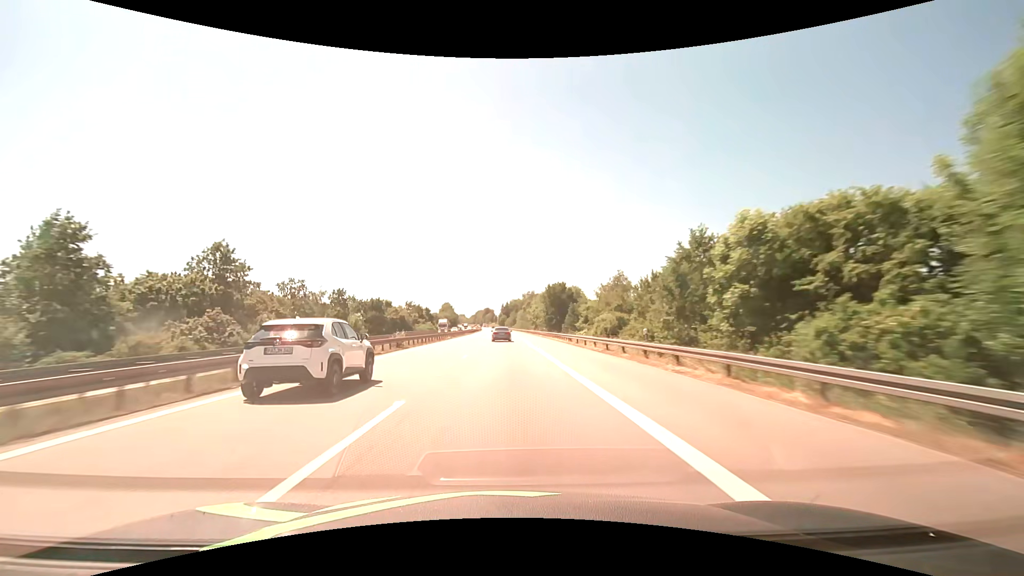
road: motorway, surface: asphalt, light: Day
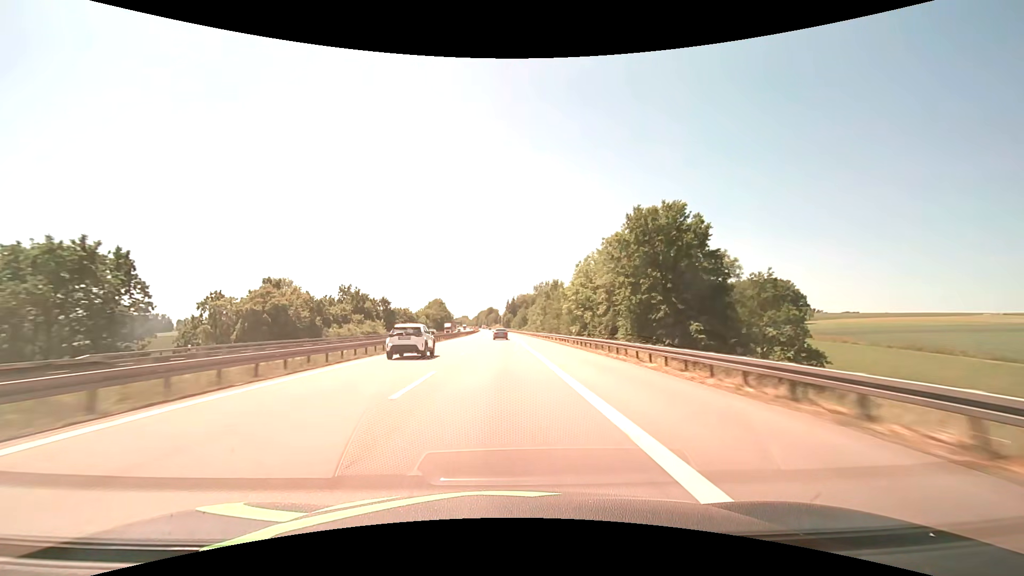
(-0.4, +82.4) m; -1°
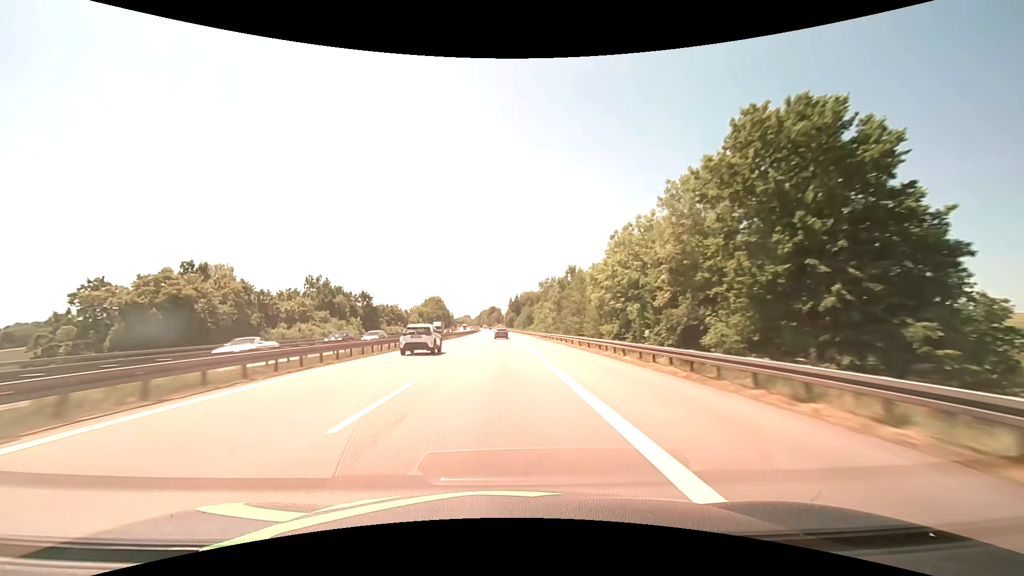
(-0.1, +20.6) m; 0°
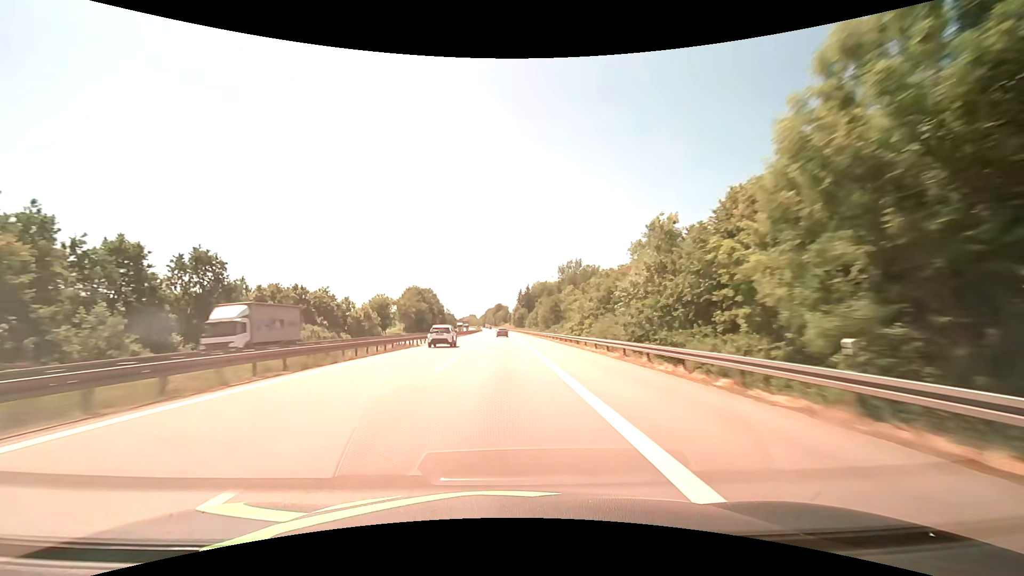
(-0.5, +61.7) m; -1°
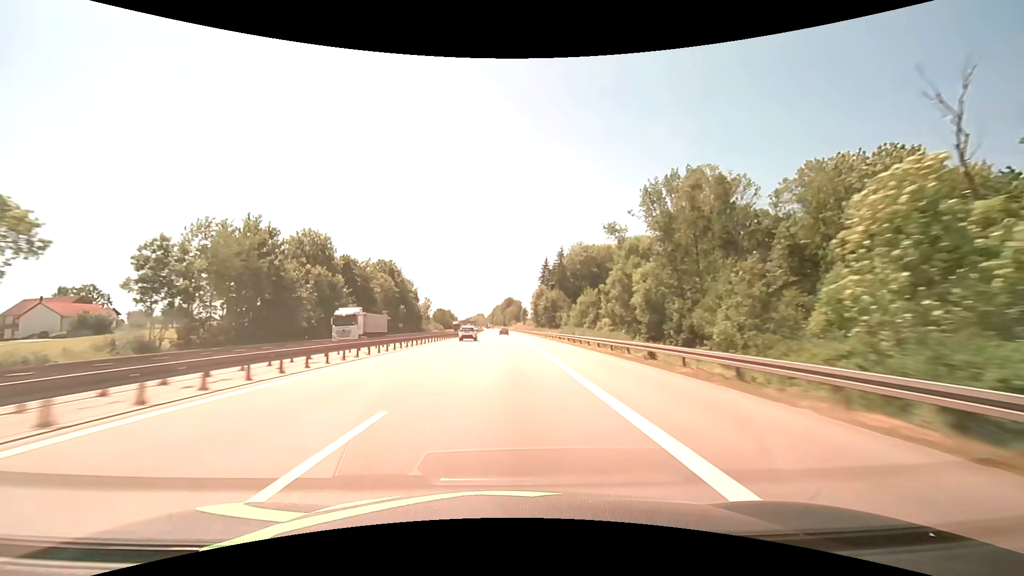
(-1.1, +103.0) m; -1°
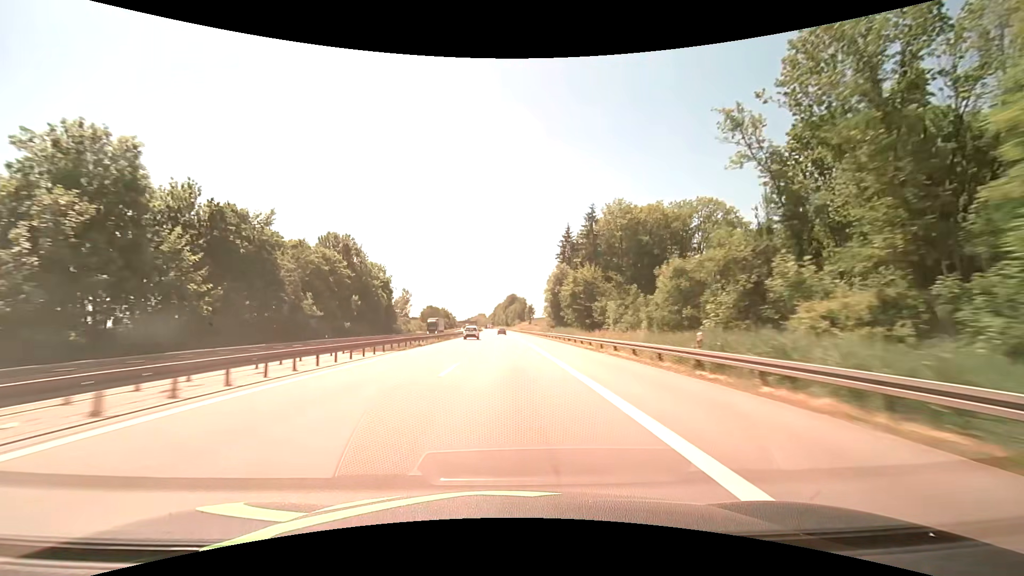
(-0.1, +41.2) m; 0°
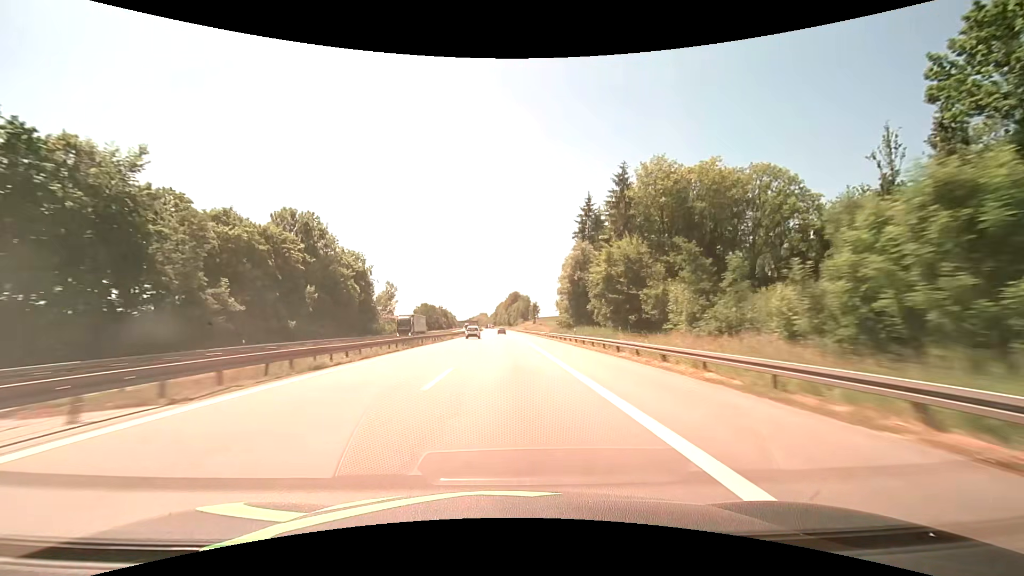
(-0.1, +20.6) m; 0°
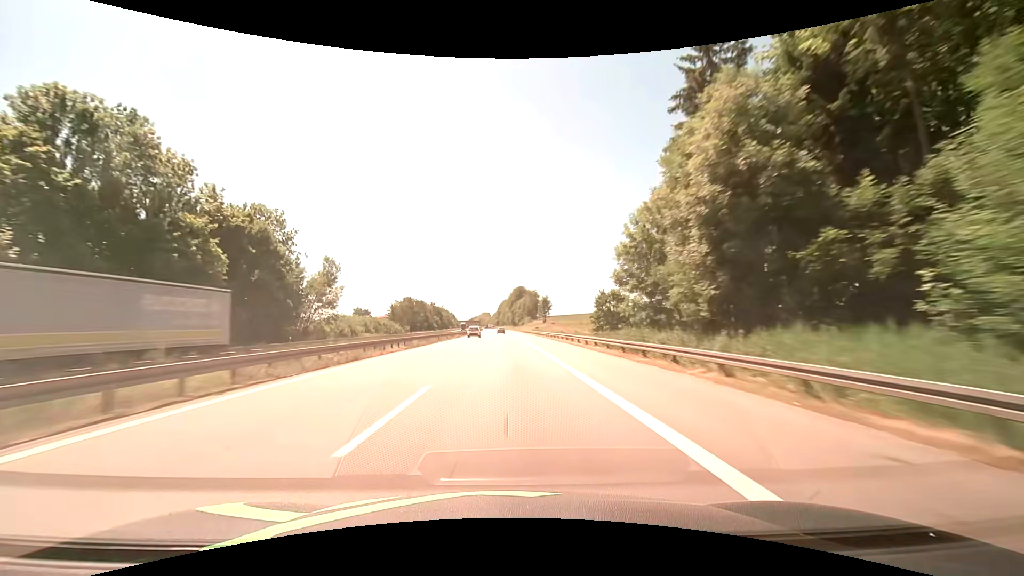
(-0.3, +41.2) m; -1°
